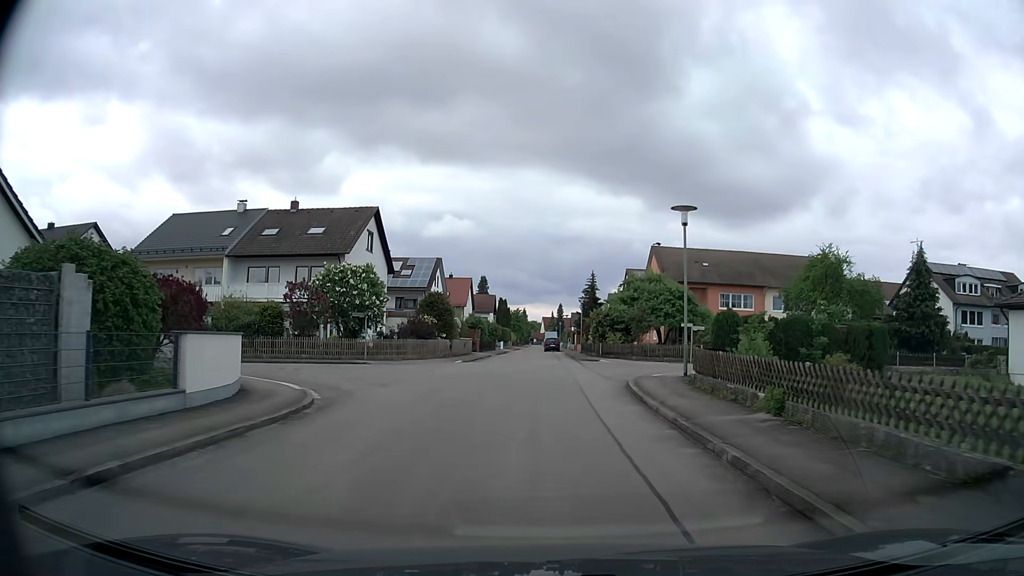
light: Day
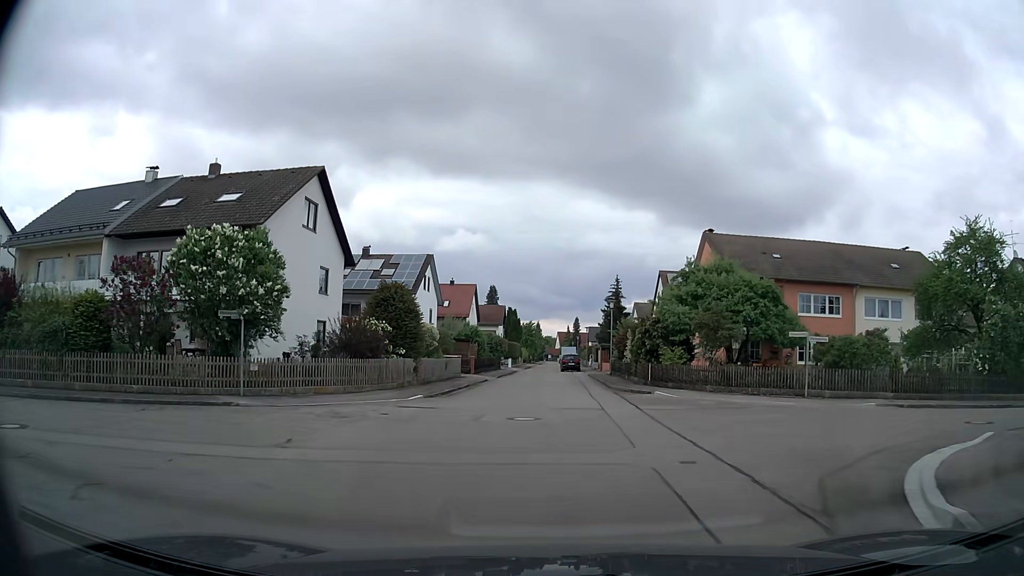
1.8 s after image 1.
(-0.2, +15.2) m; -1°
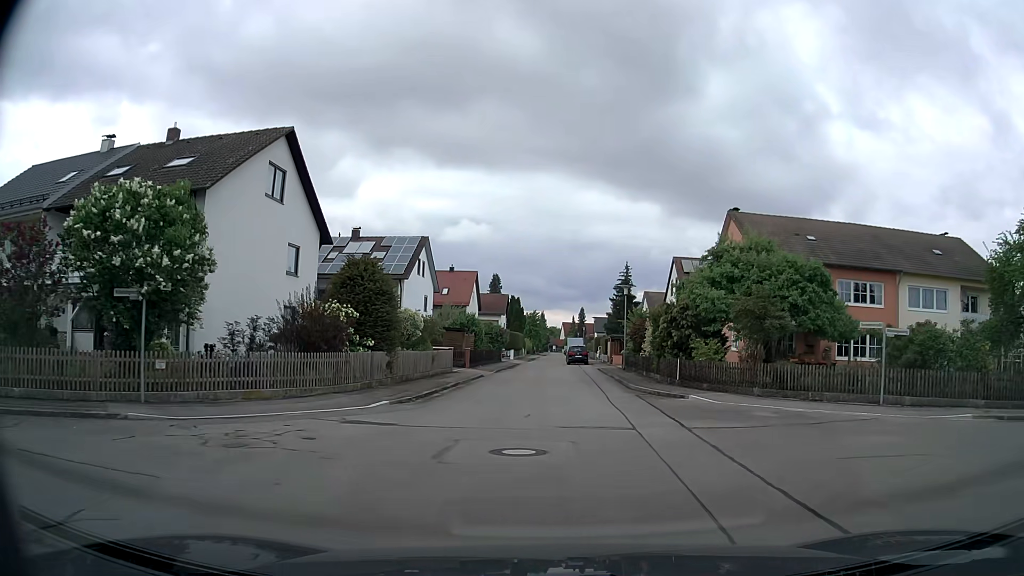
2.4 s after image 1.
(0.0, +5.2) m; 0°
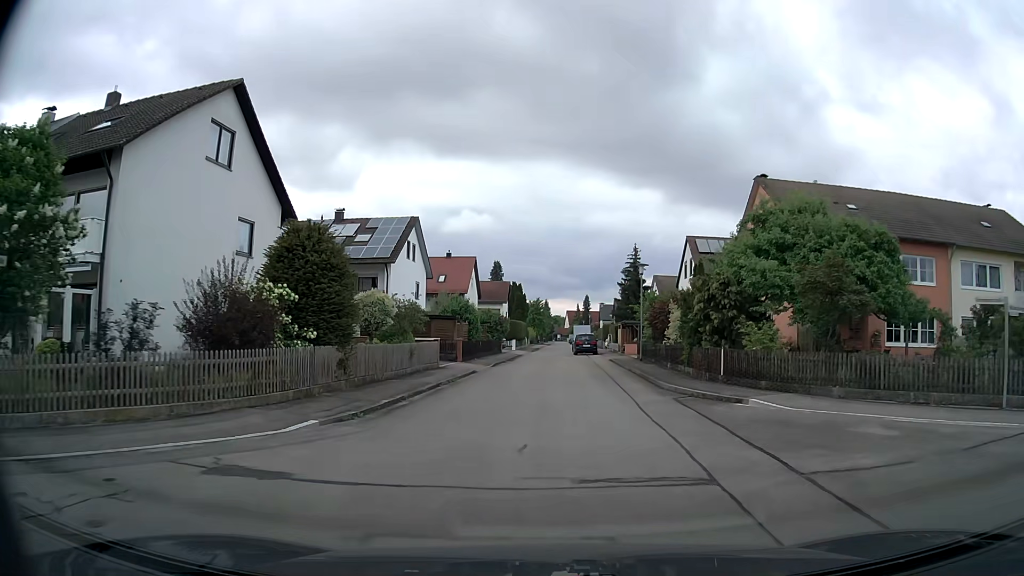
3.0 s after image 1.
(0.0, +5.4) m; -1°
(0, +10) (0, +20) (0, +30) (0, +40) (0, +50) (0, +60) (+1, +70) (+1, +80) (+2, +90) (+2, +100) m
